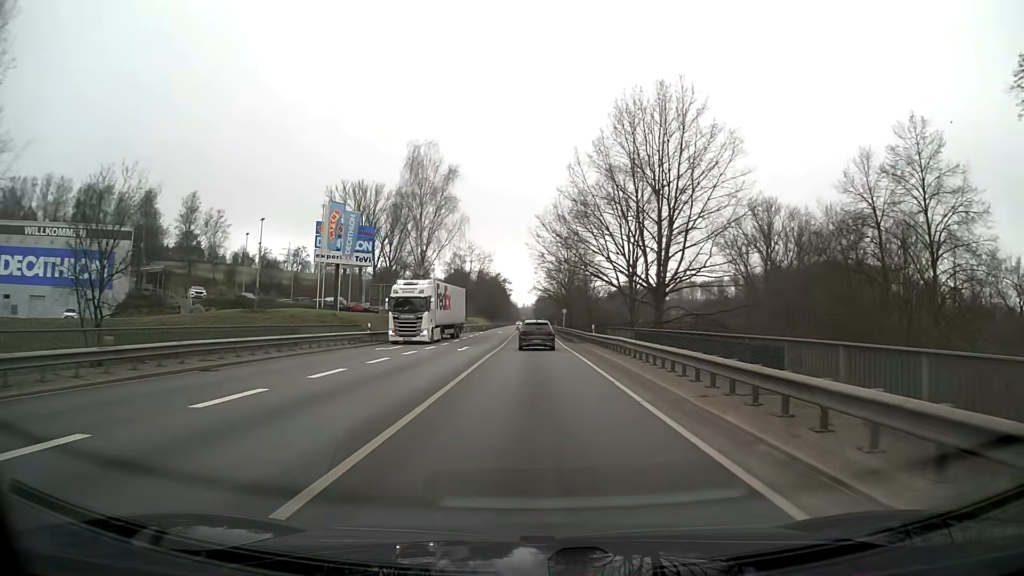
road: primary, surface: asphalt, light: Day
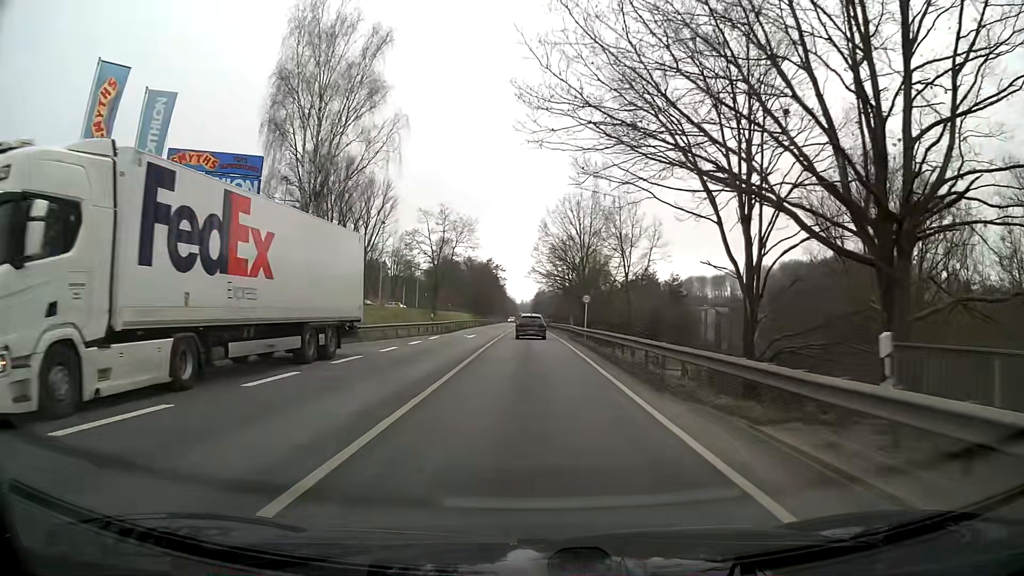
(0.0, +33.8) m; 0°
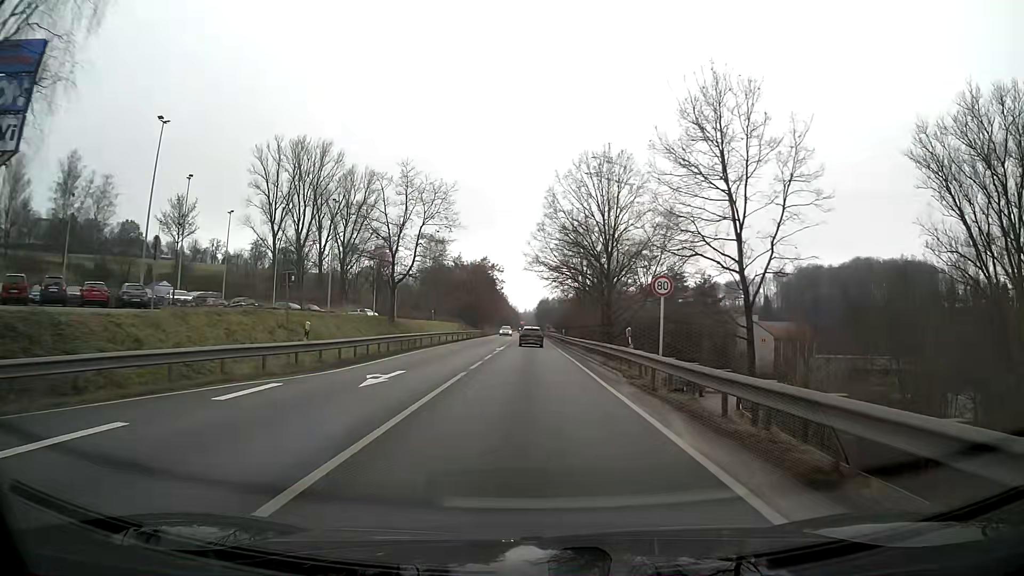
(-0.1, +25.4) m; 0°
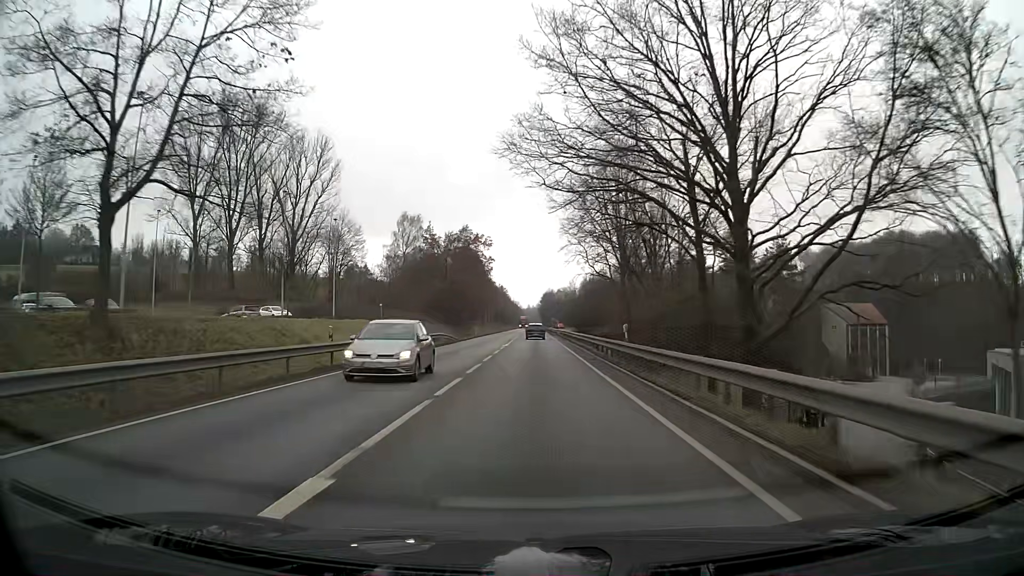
(-0.1, +38.6) m; 0°
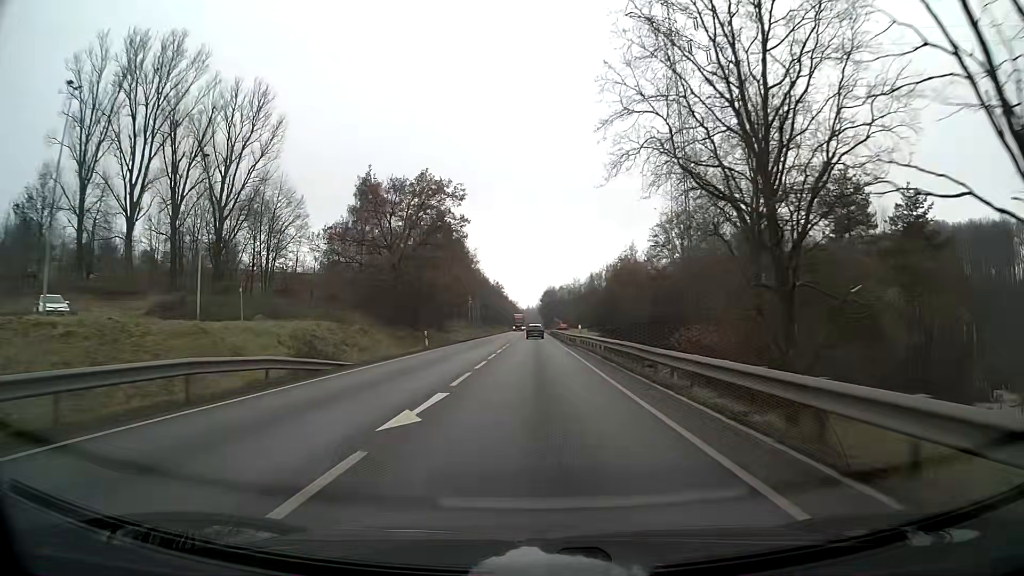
(+0.1, +34.1) m; 0°
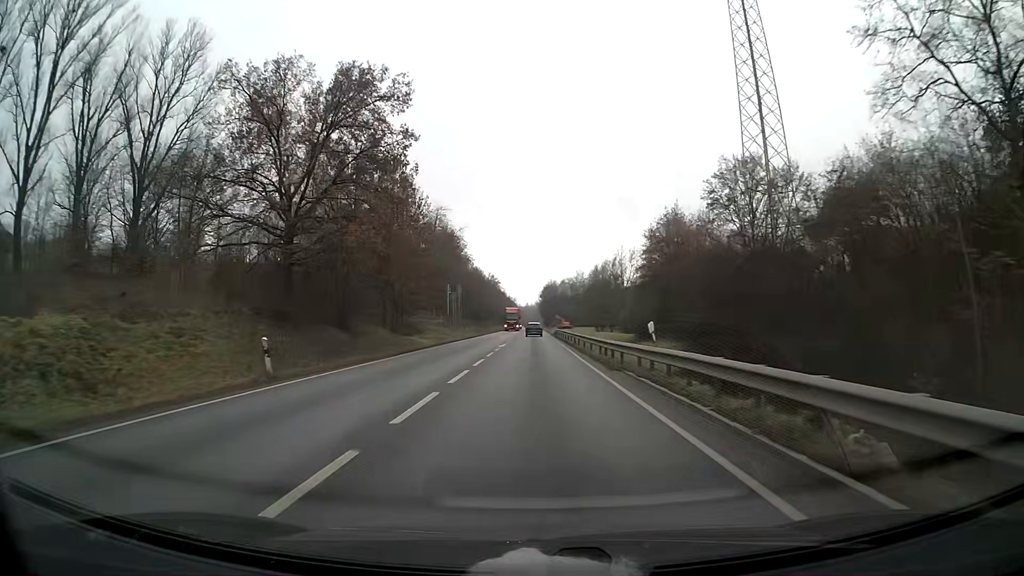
(0.0, +24.4) m; 0°
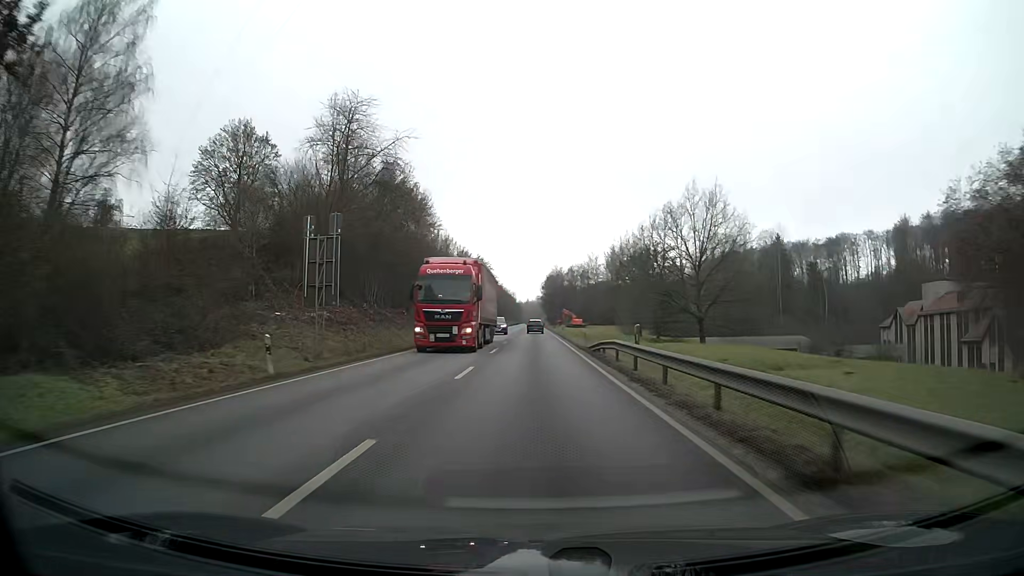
(-0.1, +49.5) m; 0°
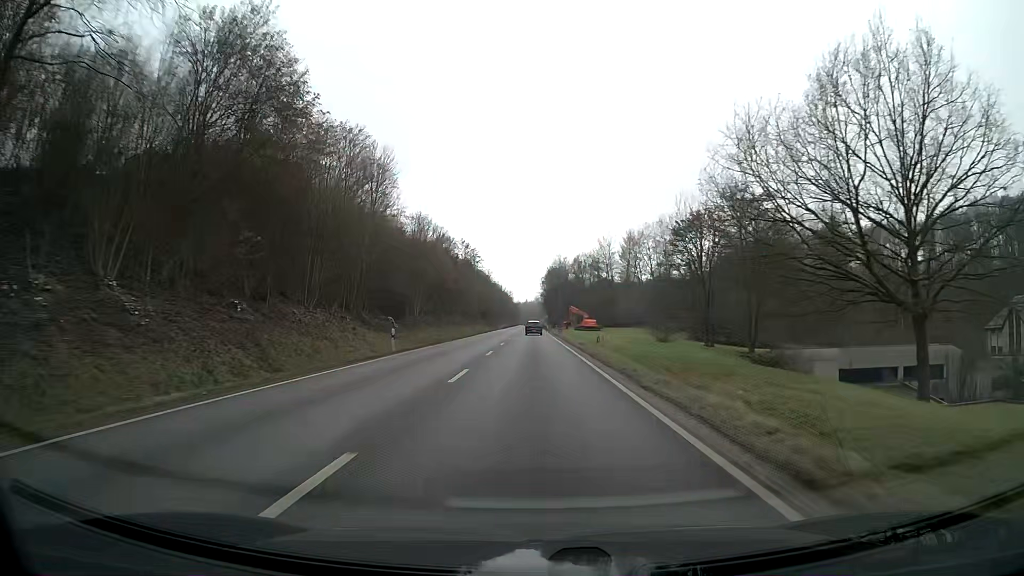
(+0.1, +36.7) m; 0°
